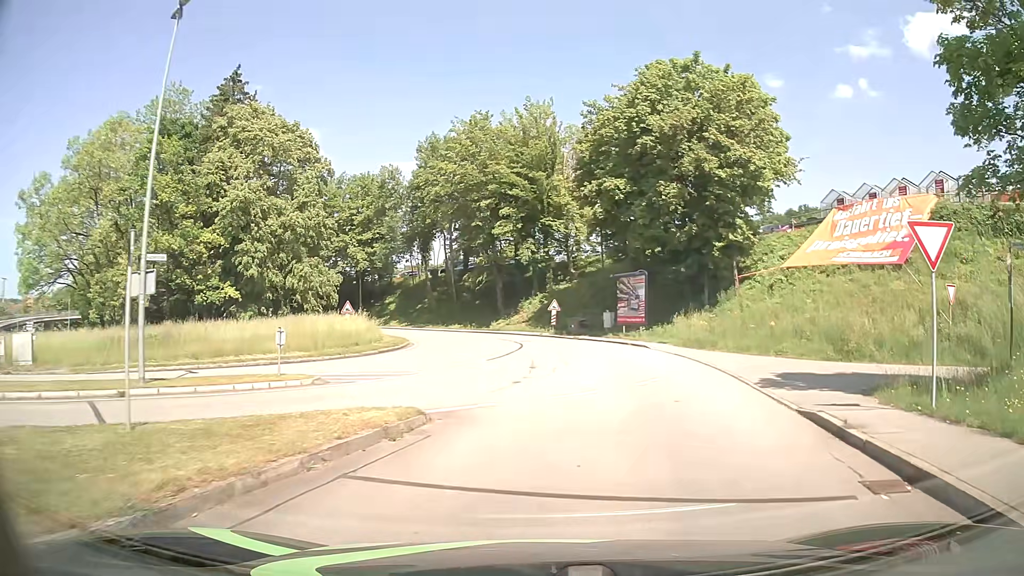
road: residential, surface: asphalt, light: Day
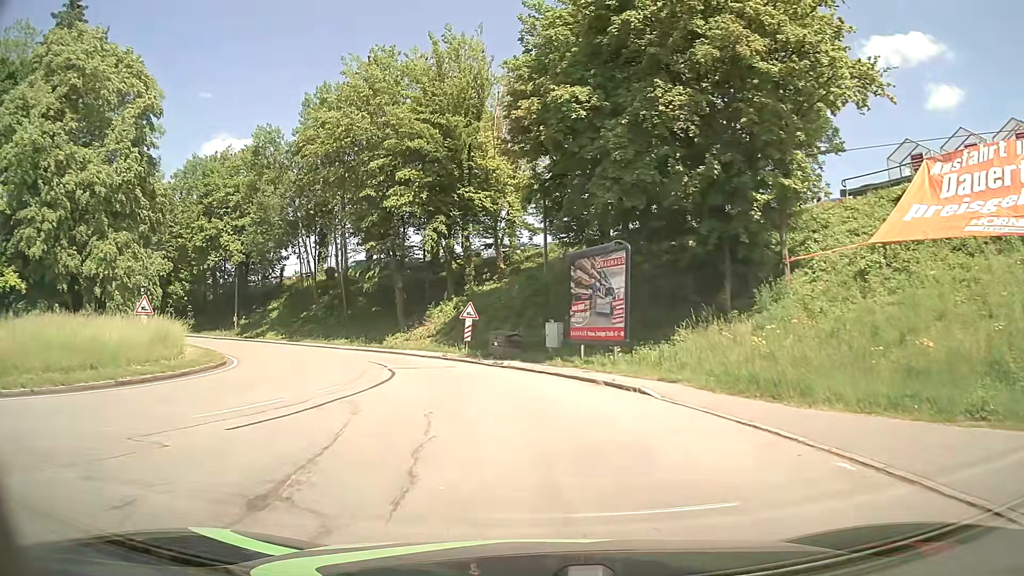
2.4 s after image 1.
(+1.4, +17.2) m; +5°
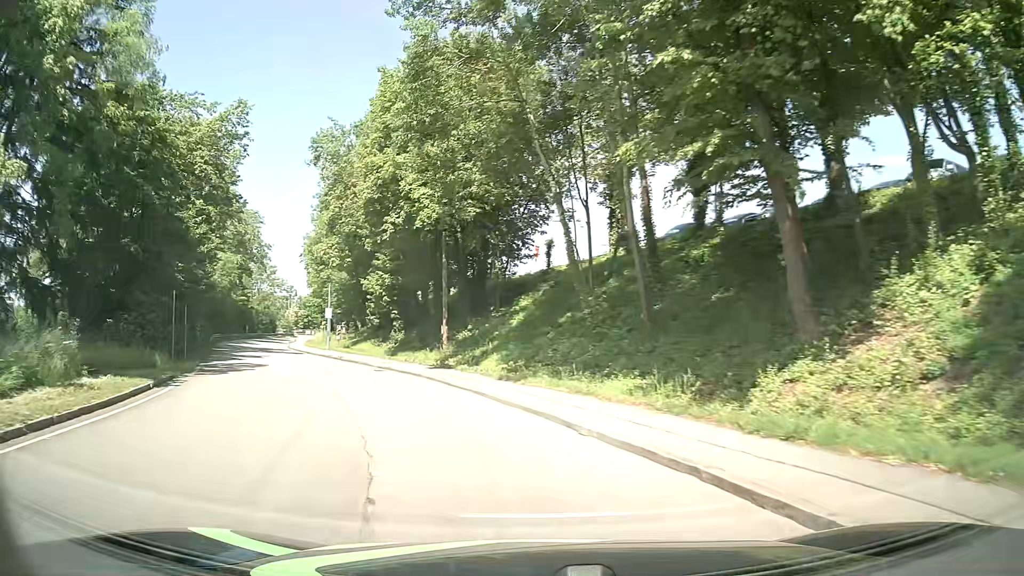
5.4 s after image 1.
(-6.0, +27.6) m; -29°
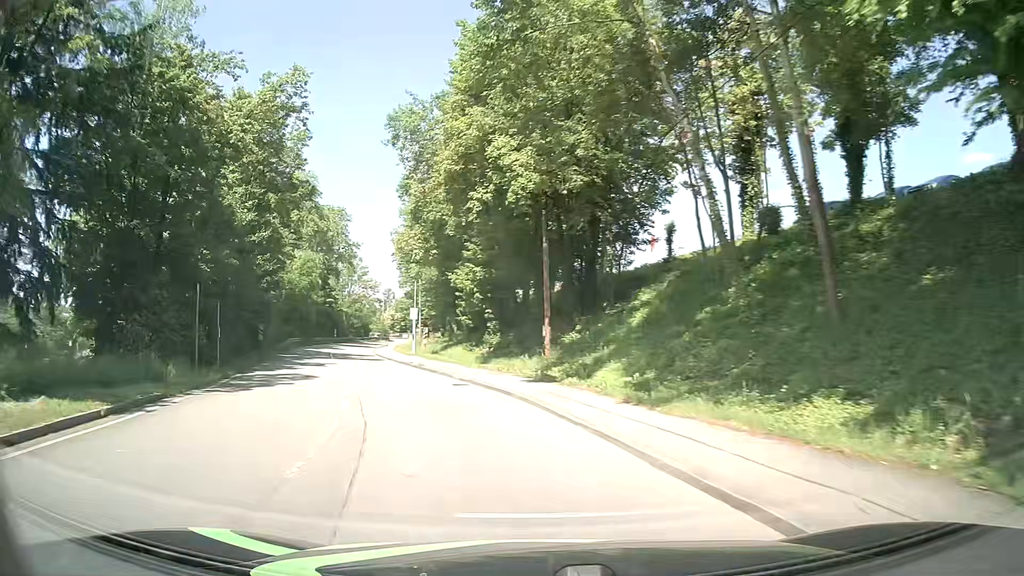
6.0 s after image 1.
(-0.5, +6.1) m; -8°
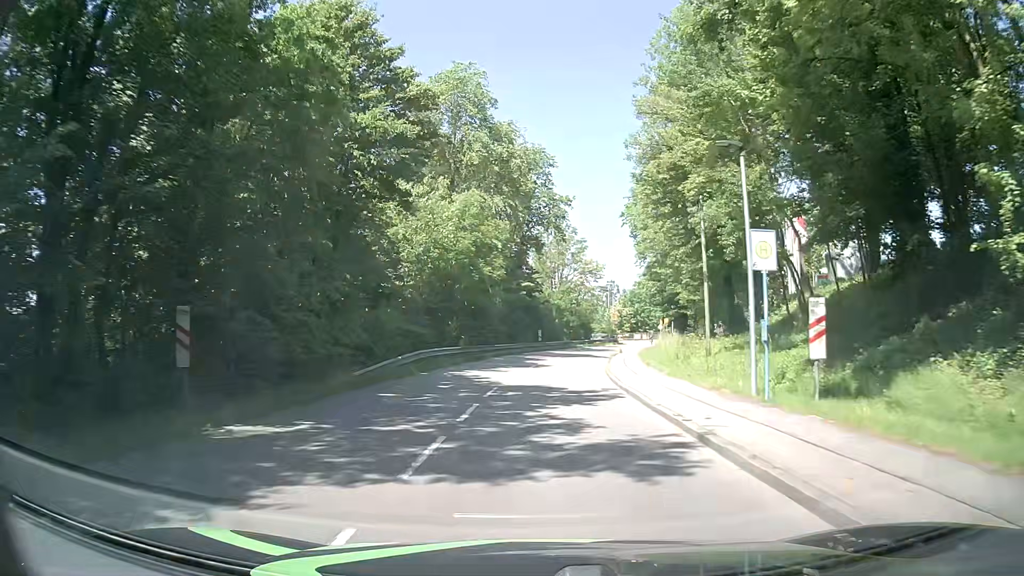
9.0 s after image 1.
(-7.8, +29.7) m; -19°
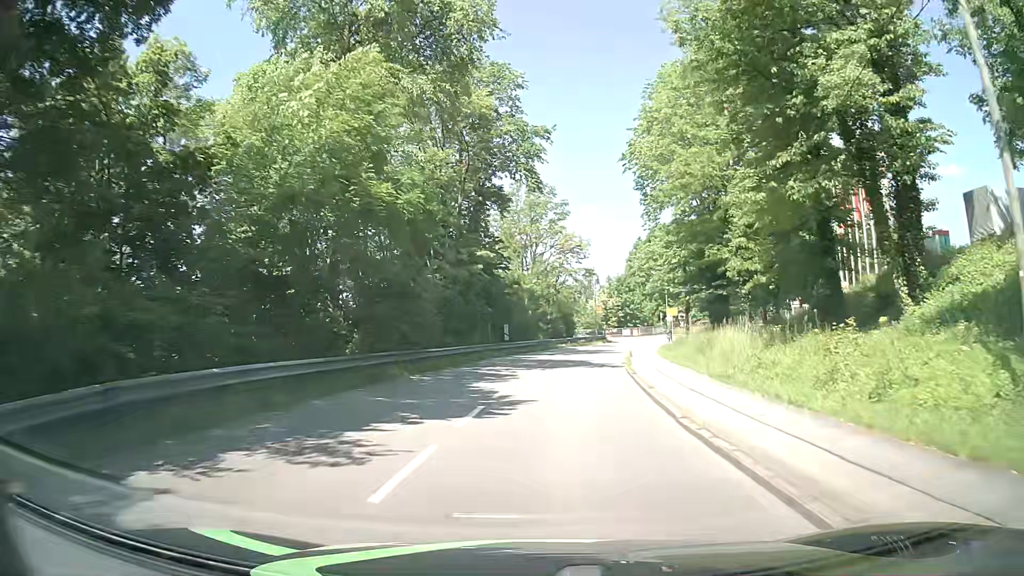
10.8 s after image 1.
(0.0, +19.0) m; +2°
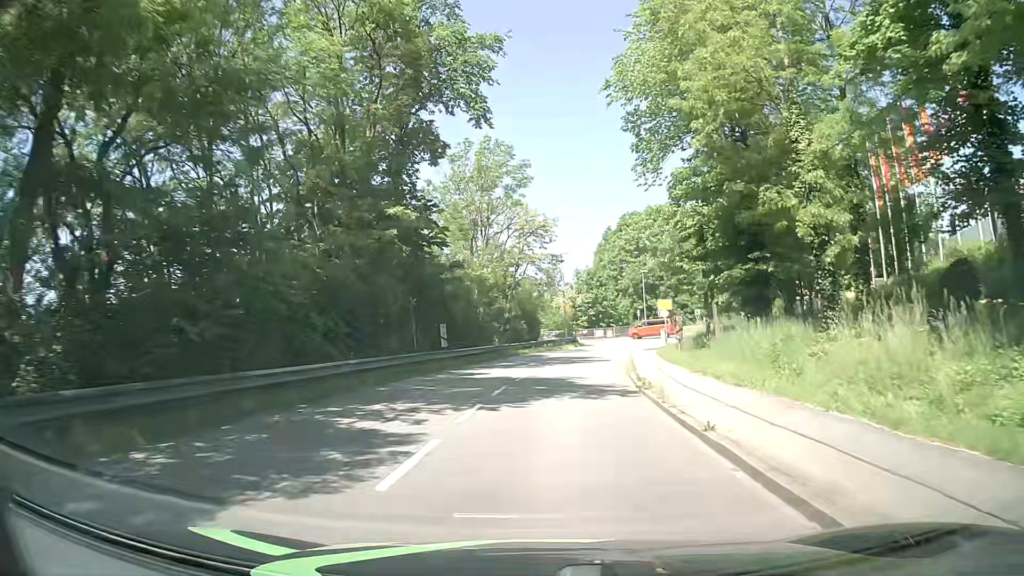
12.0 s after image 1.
(+0.3, +13.0) m; +3°
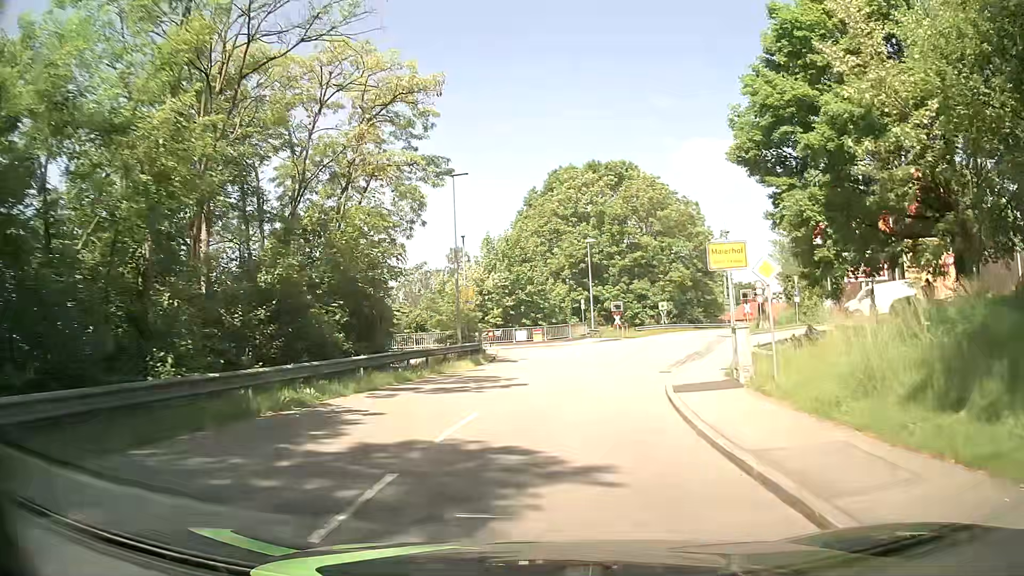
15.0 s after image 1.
(+1.8, +29.3) m; +7°
